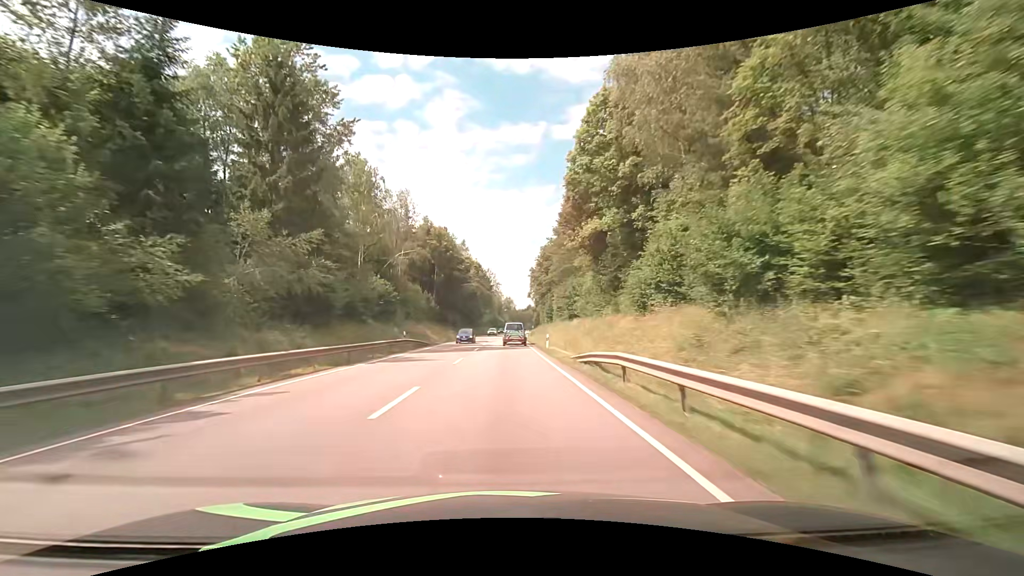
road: primary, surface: asphalt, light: Day
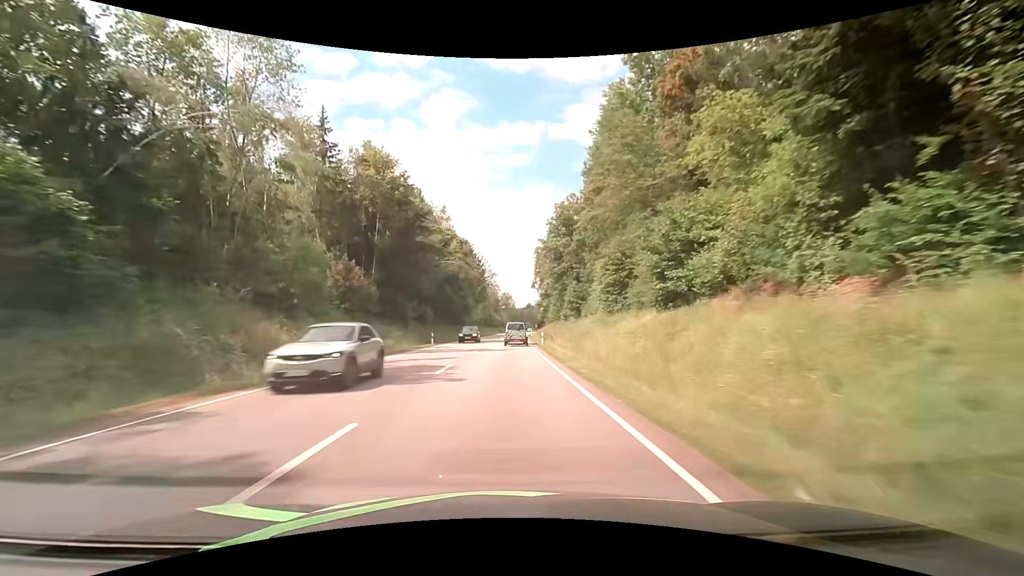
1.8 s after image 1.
(+0.1, +40.4) m; 0°
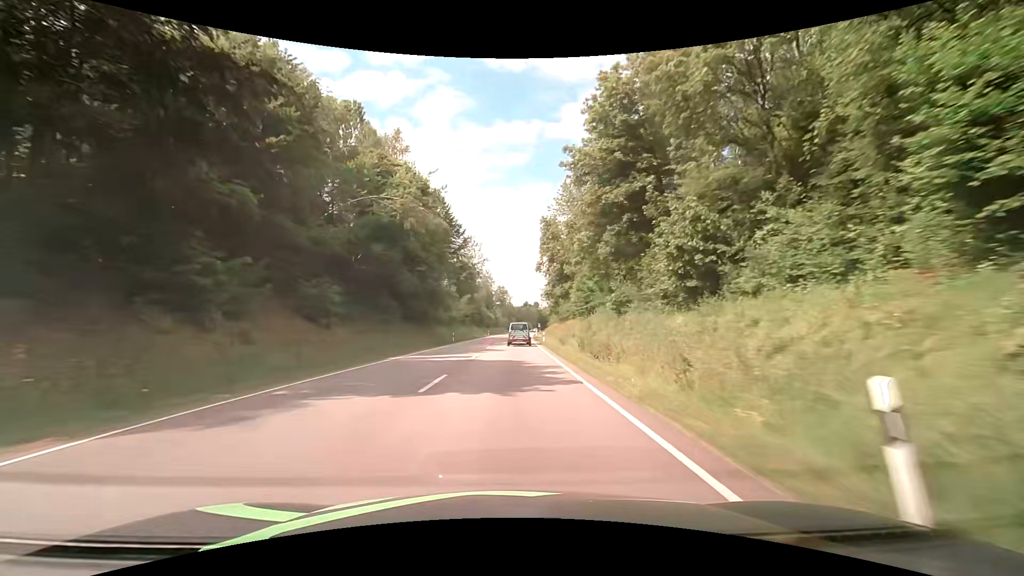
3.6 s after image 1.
(+0.1, +40.2) m; 0°
(0, +10) (0, +20) (0, +30) (0, +40) (+1, +50) (+1, +60) (+1, +70) (+2, +80) (+2, +90) (+3, +100) m
